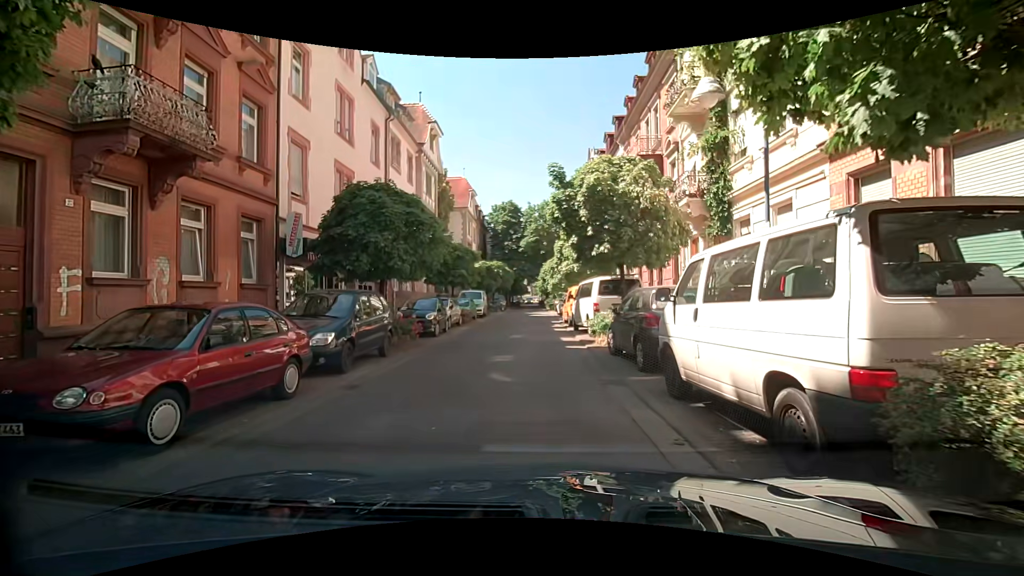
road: residential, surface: asphalt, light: Day
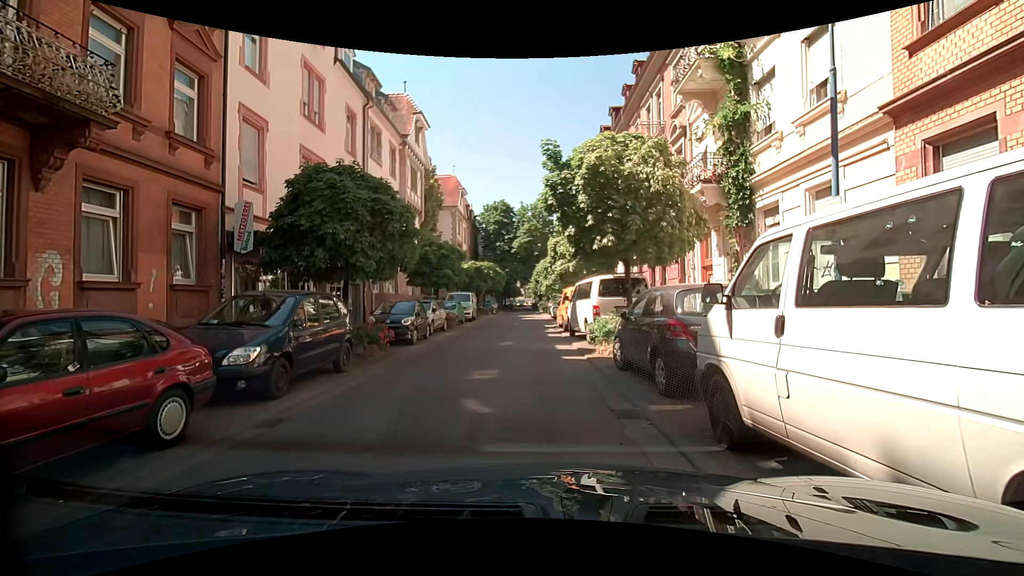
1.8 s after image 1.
(0.0, +2.1) m; -1°
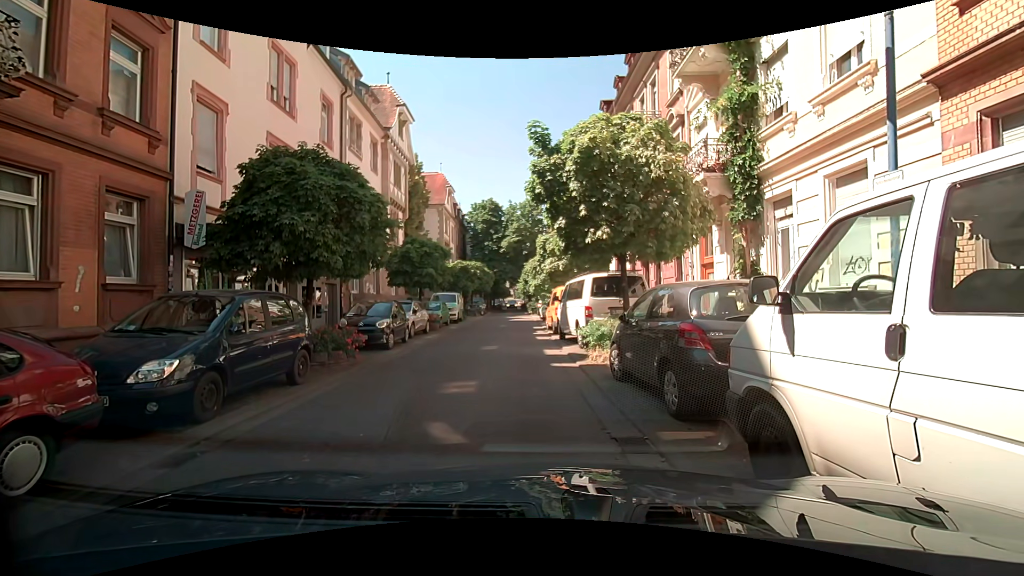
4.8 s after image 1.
(0.0, +1.3) m; 0°
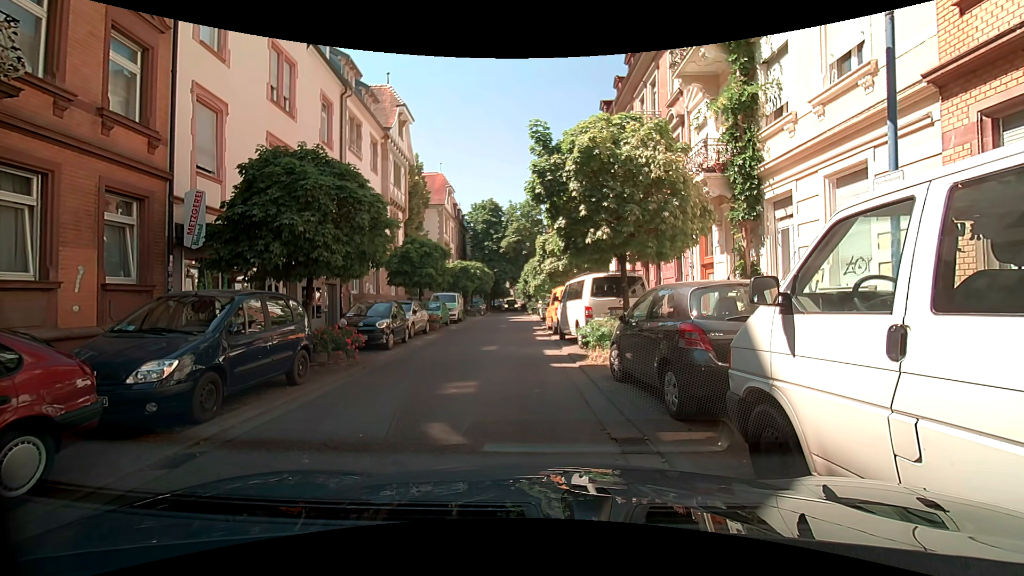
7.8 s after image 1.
(0.0, +0.1) m; 0°
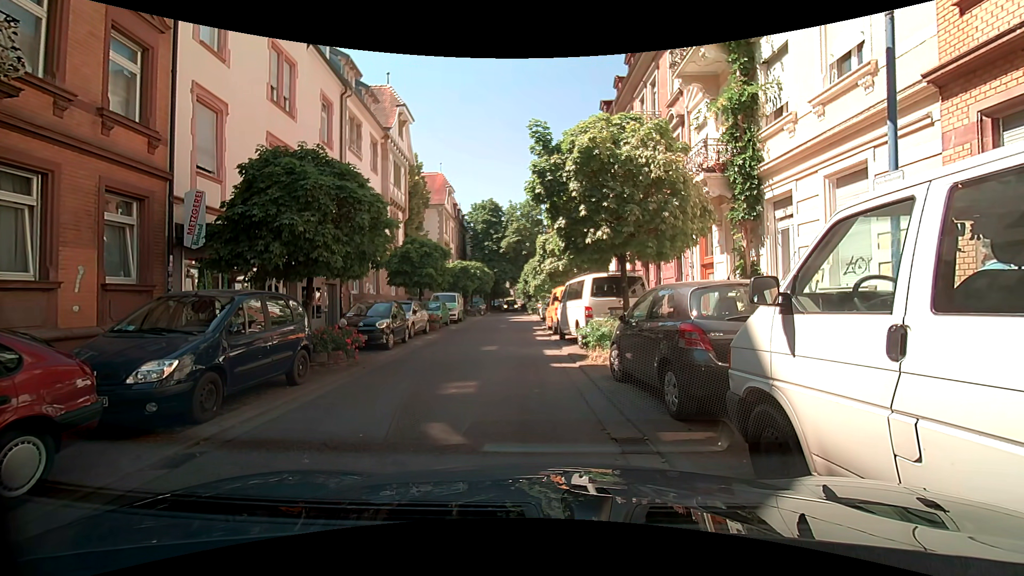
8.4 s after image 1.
(0.0, 0.0) m; 0°
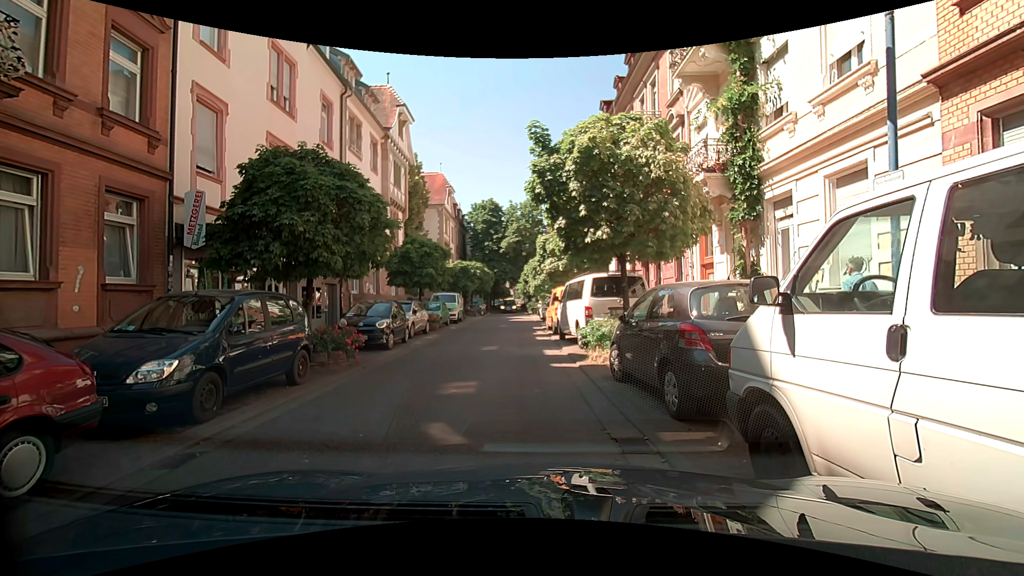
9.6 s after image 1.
(0.0, 0.0) m; 0°
